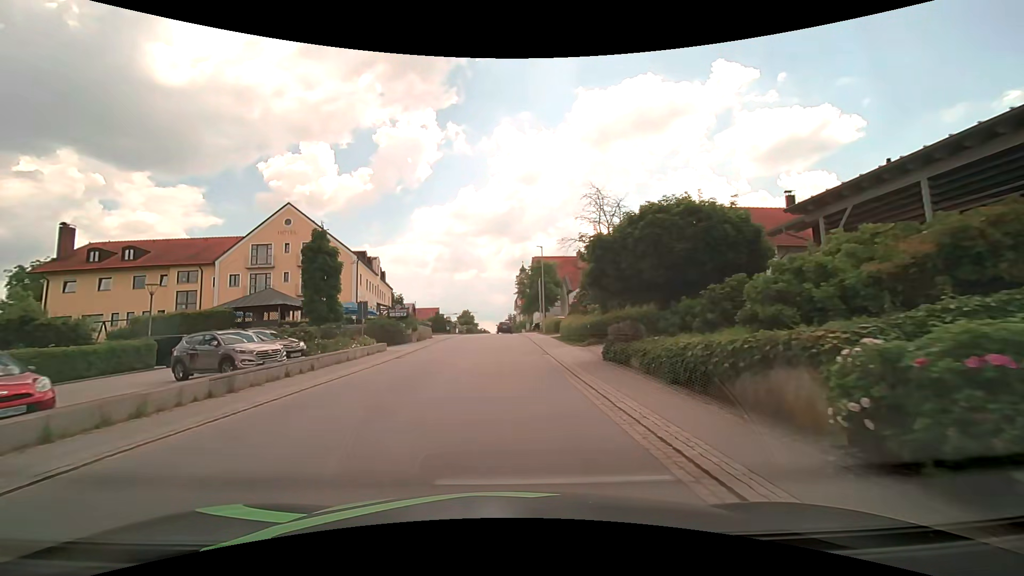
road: secondary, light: Day
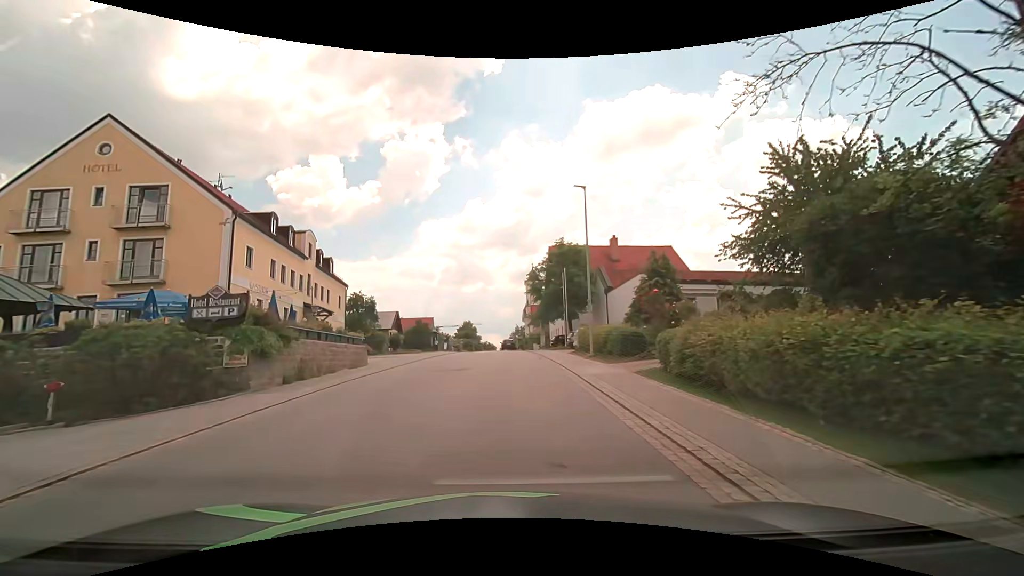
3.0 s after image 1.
(-0.3, +23.7) m; -1°
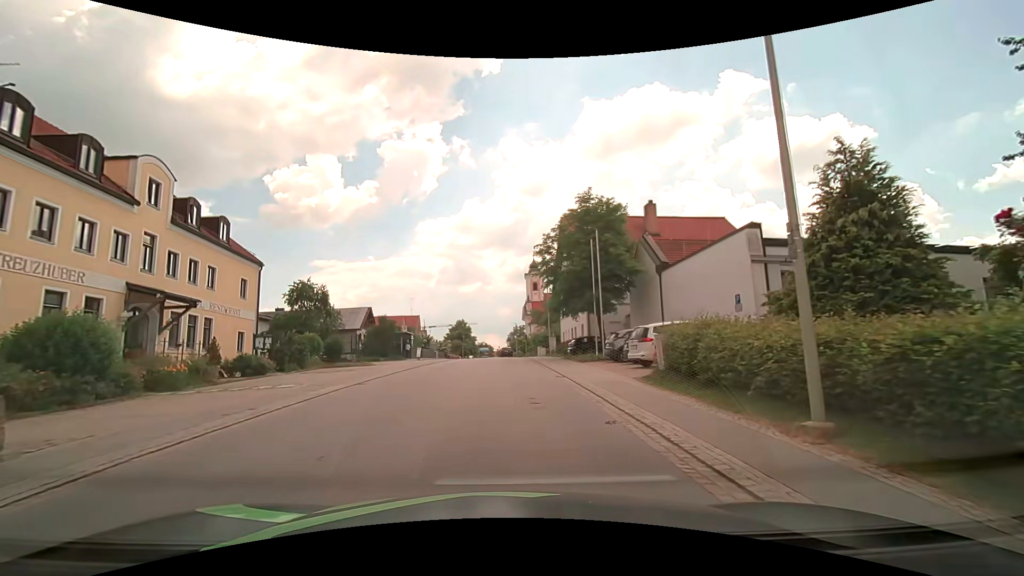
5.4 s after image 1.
(0.0, +17.3) m; 0°
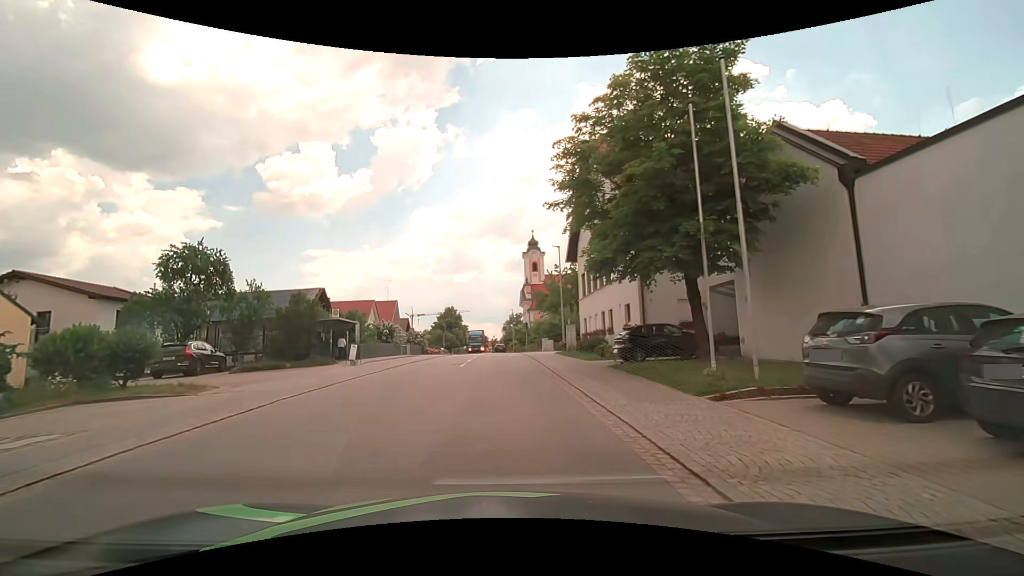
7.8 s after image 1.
(+0.1, +17.6) m; +1°
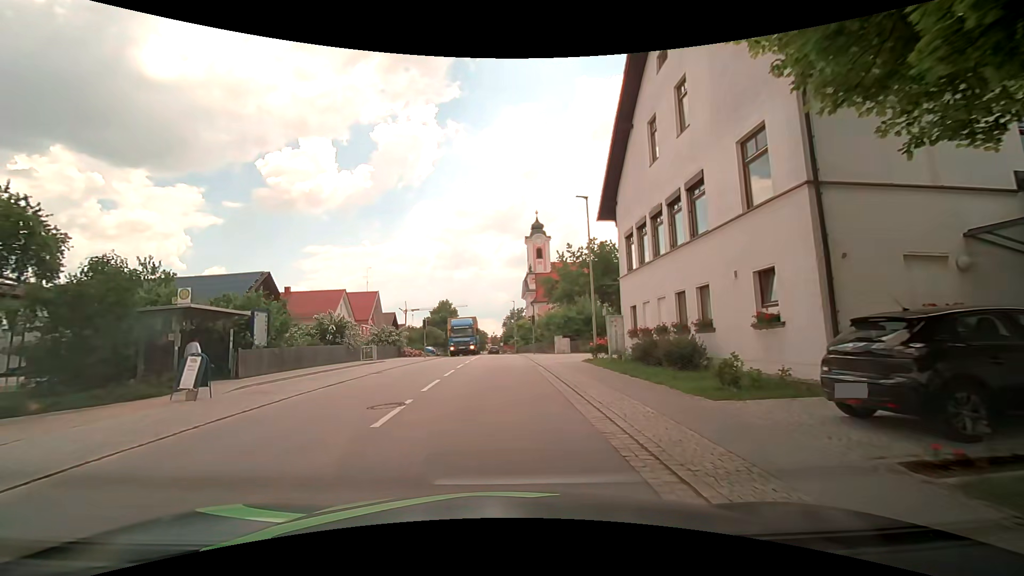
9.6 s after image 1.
(-0.2, +13.5) m; -2°
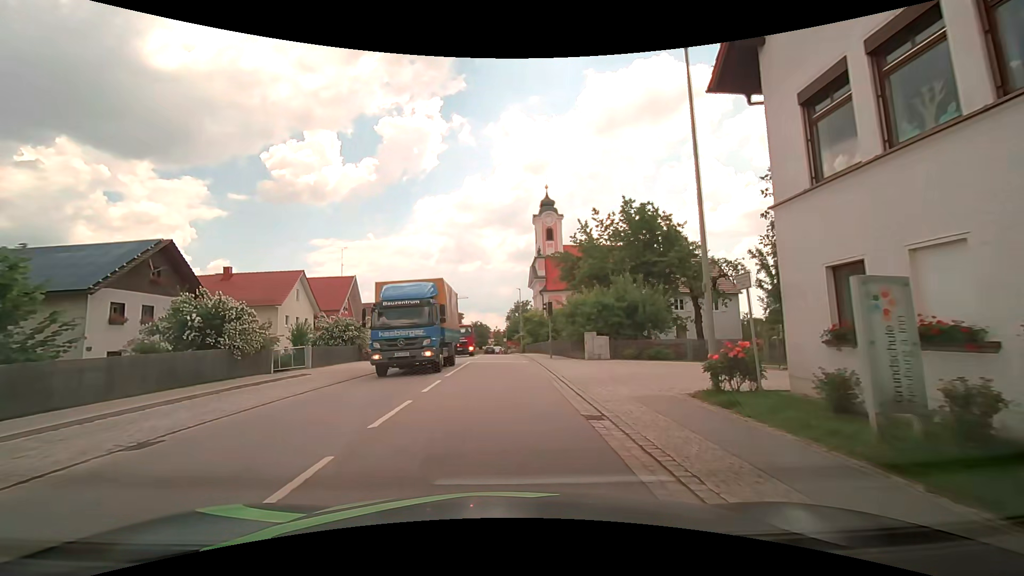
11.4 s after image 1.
(+0.1, +13.7) m; 0°
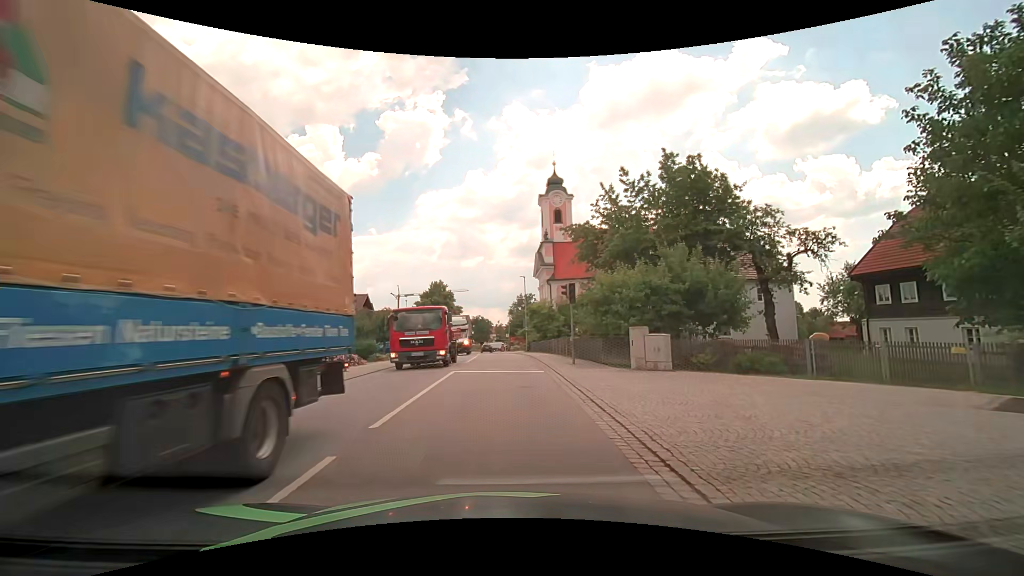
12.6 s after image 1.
(0.0, +9.1) m; 0°
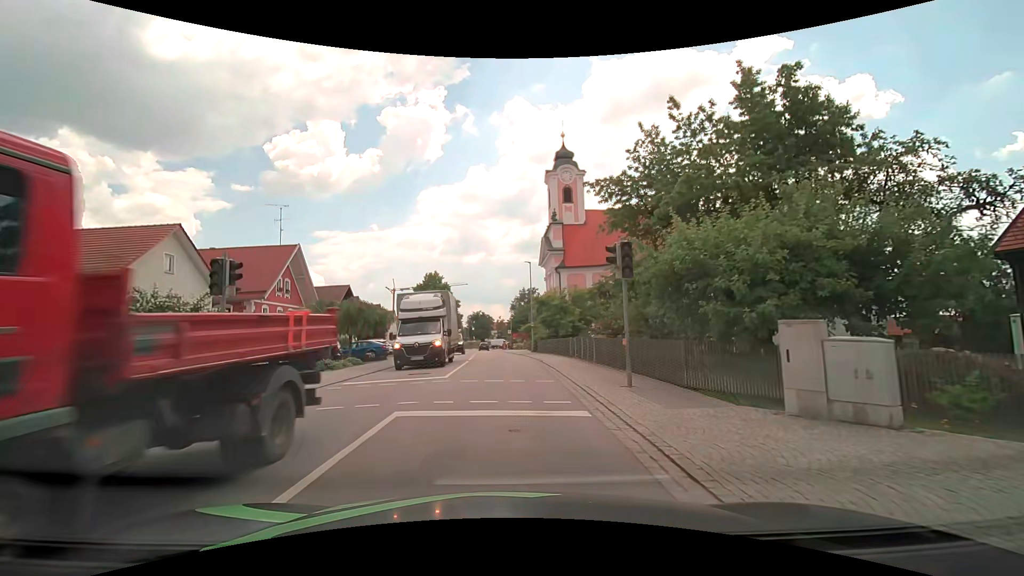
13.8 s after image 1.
(0.0, +9.2) m; 0°
(0, +10) (0, +20) (0, +30) (-1, +40) (-1, +50) (-2, +60) (-3, +70) (-3, +80) (-4, +90) (-5, +100) m
